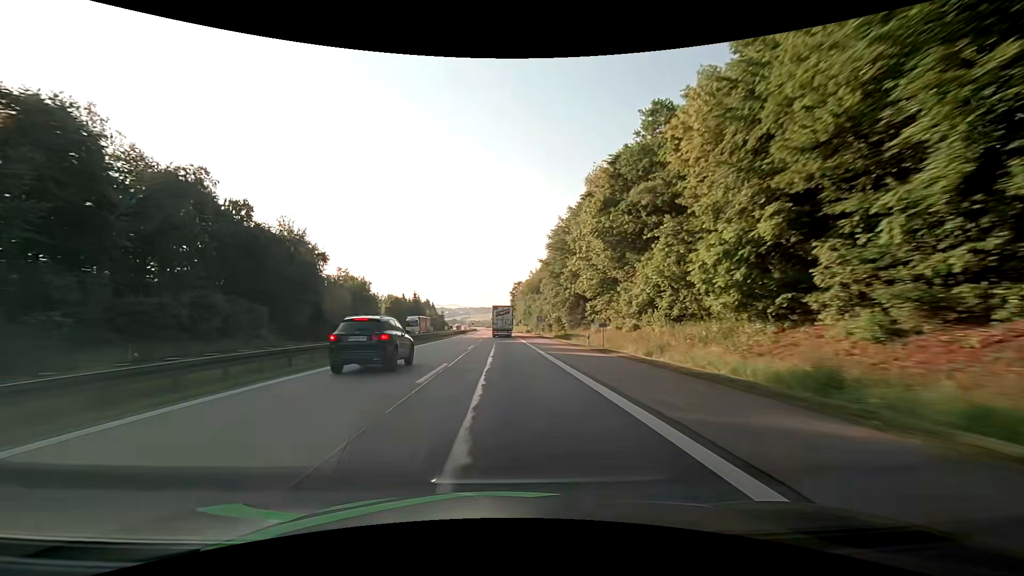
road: motorway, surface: asphalt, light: Day
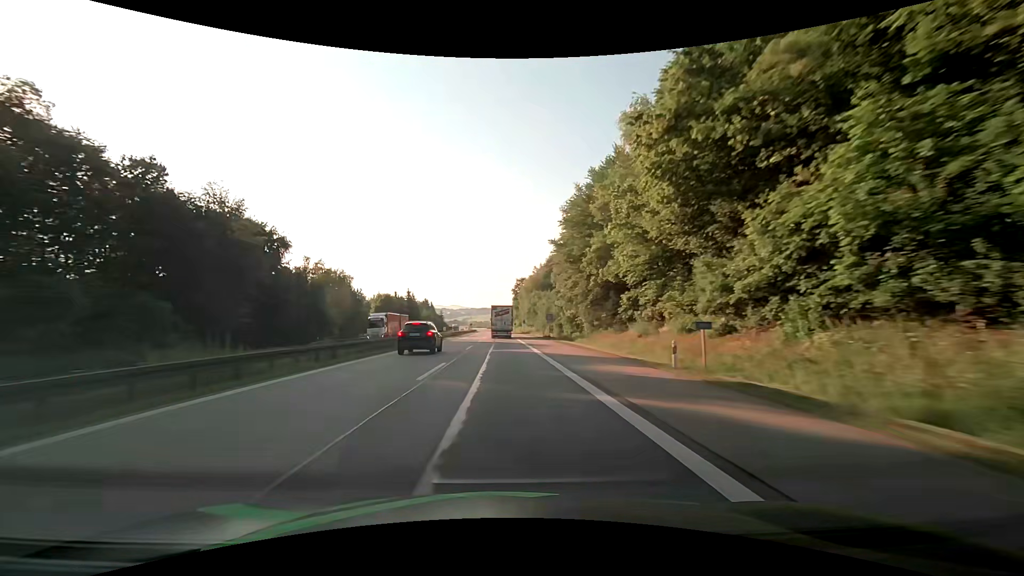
(0.0, +17.0) m; 0°
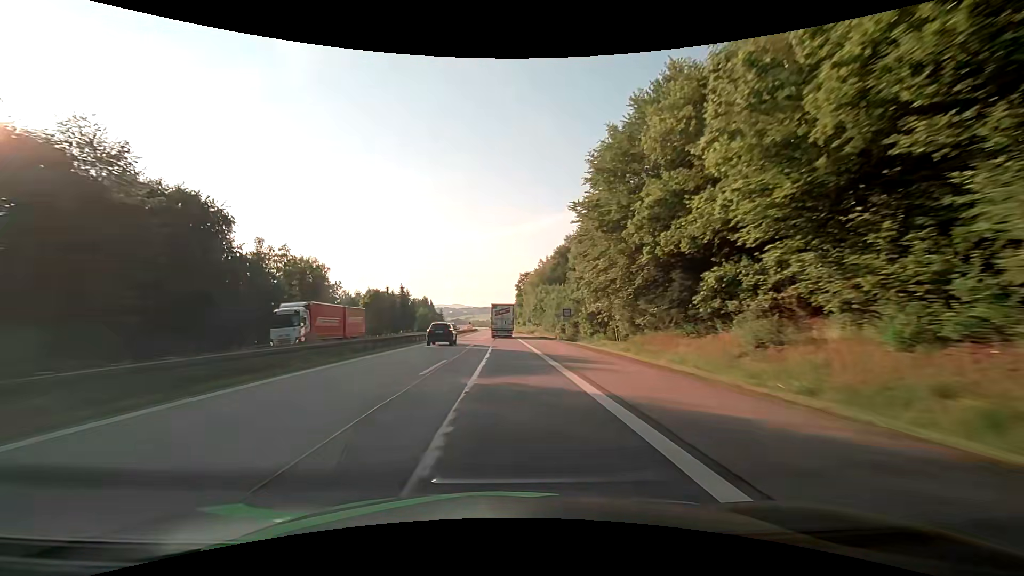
(-0.1, +16.8) m; 0°
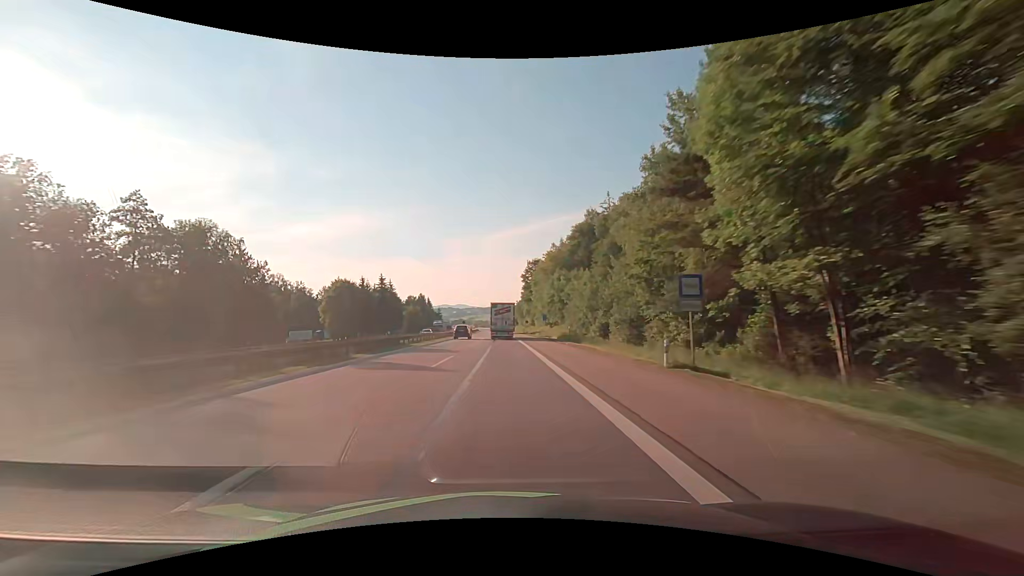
(-0.1, +32.9) m; 0°
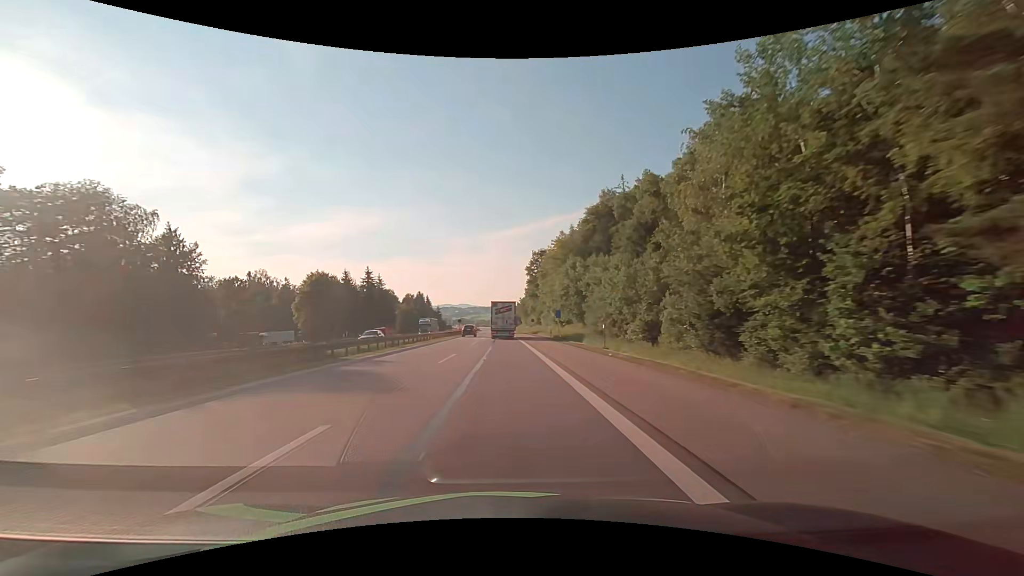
(0.0, +16.1) m; 0°
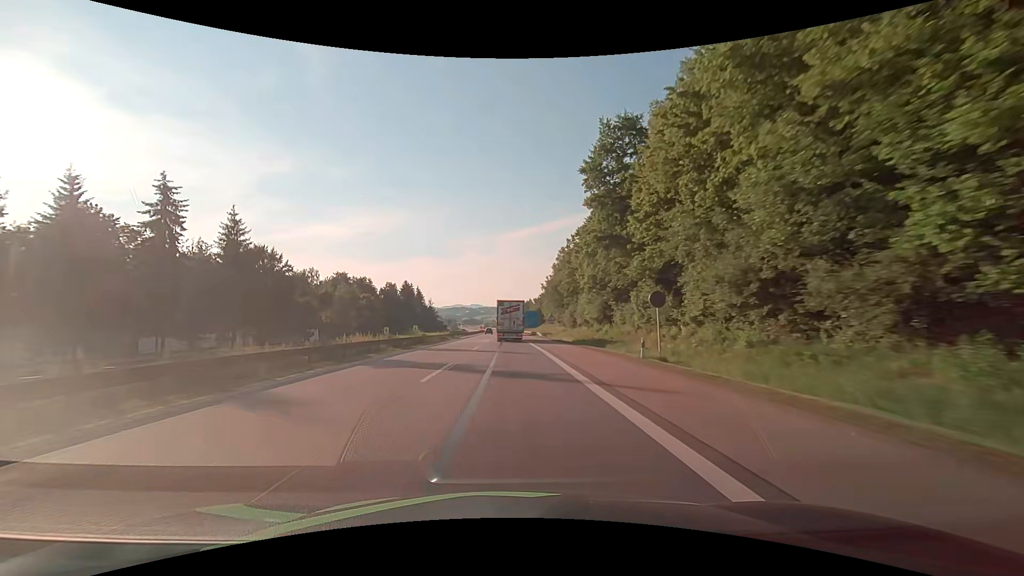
(-1.1, +78.0) m; -1°
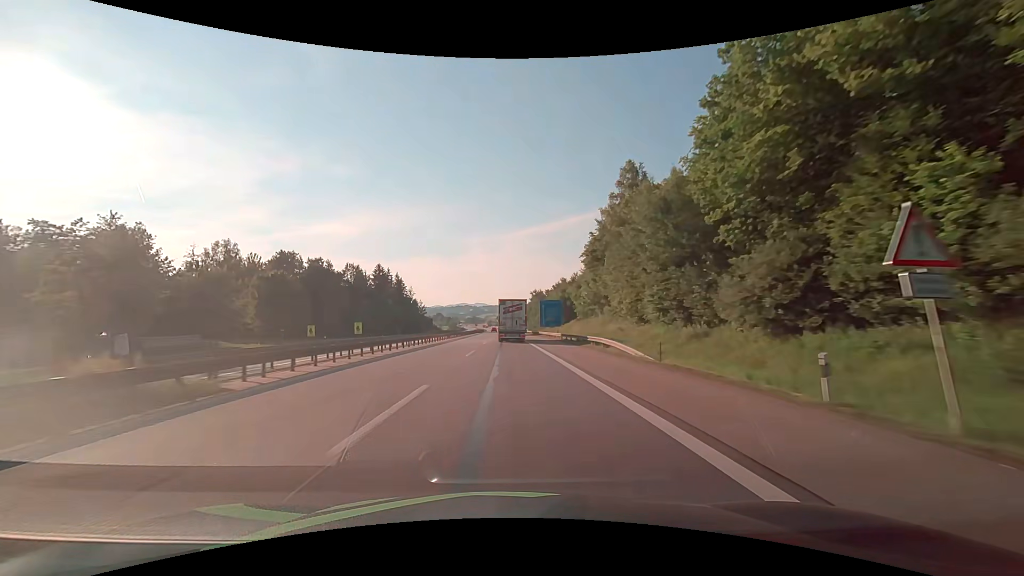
(-0.4, +60.6) m; 0°
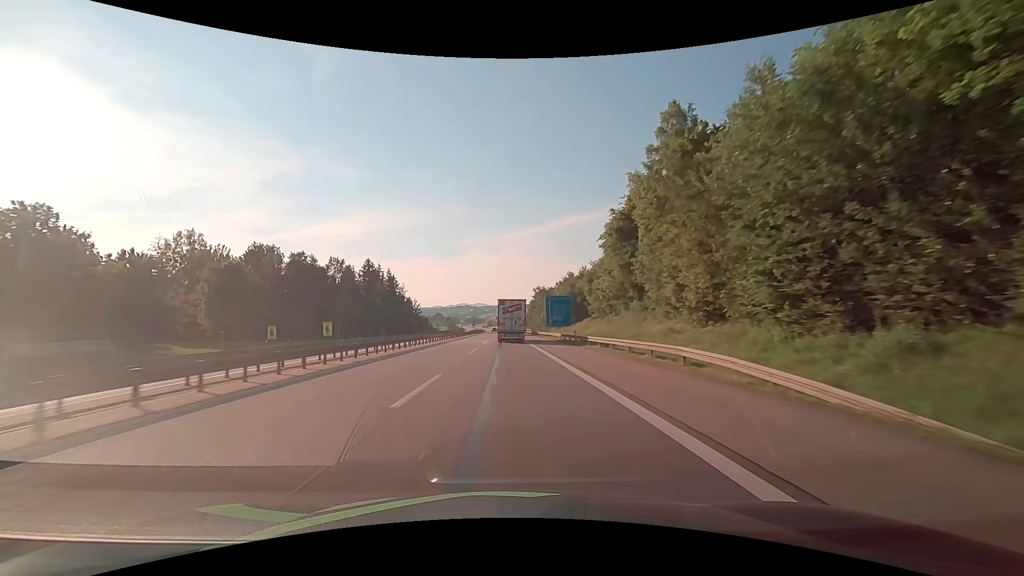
(0.0, +15.0) m; 0°
(0, +10) (0, +20) (0, +30) (0, +40) (0, +50) (0, +60) (0, +70) (0, +80) (-1, +90) (-1, +100) m
